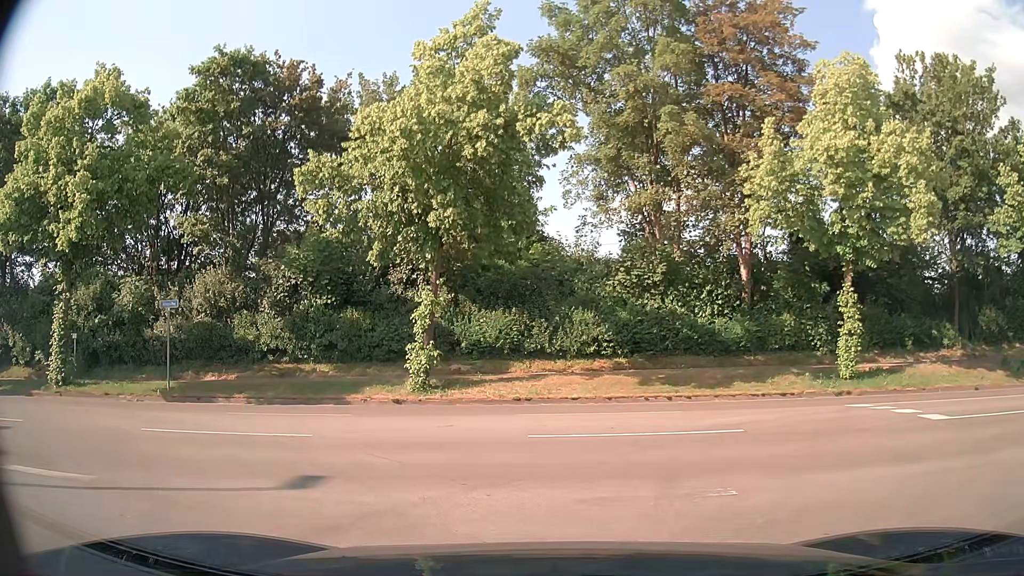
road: service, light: Day
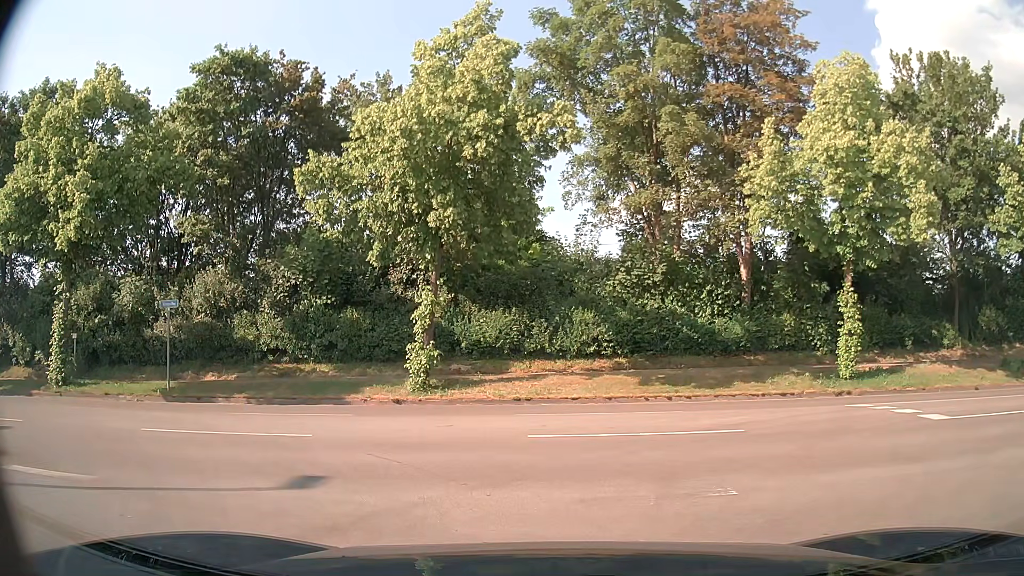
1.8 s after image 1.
(0.0, 0.0) m; 0°
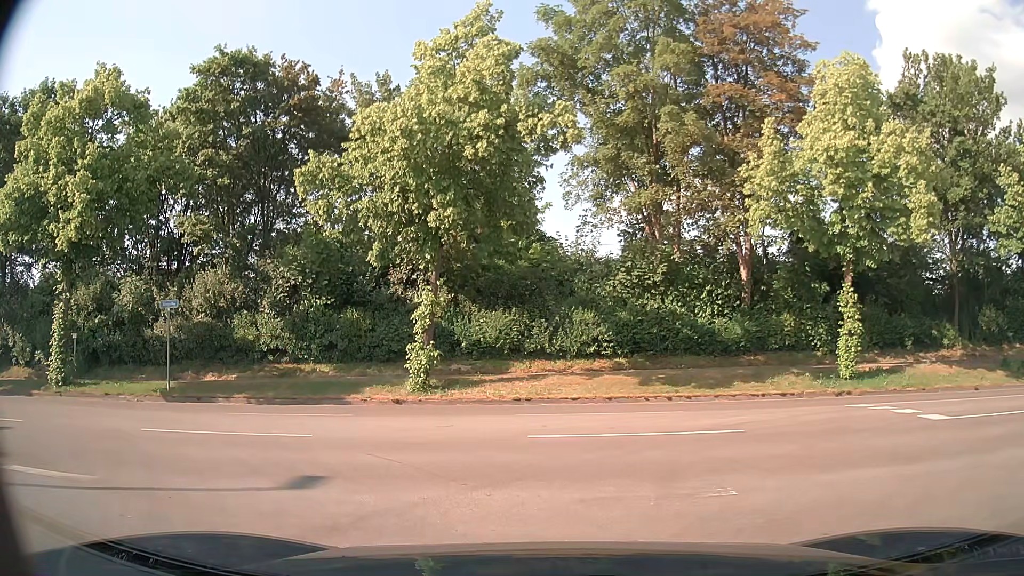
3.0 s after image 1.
(0.0, 0.0) m; 0°
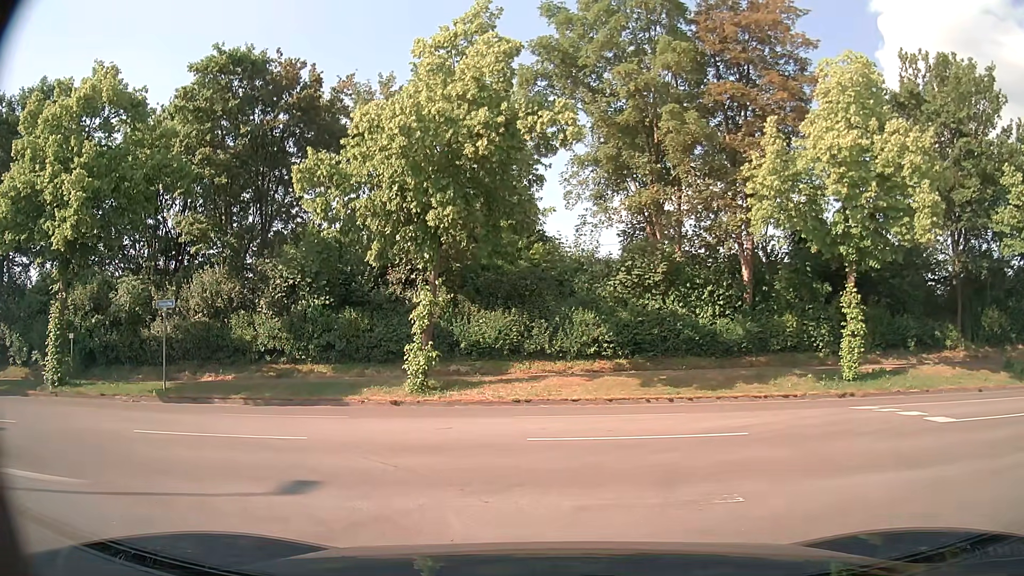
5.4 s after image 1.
(0.0, +0.2) m; 0°
